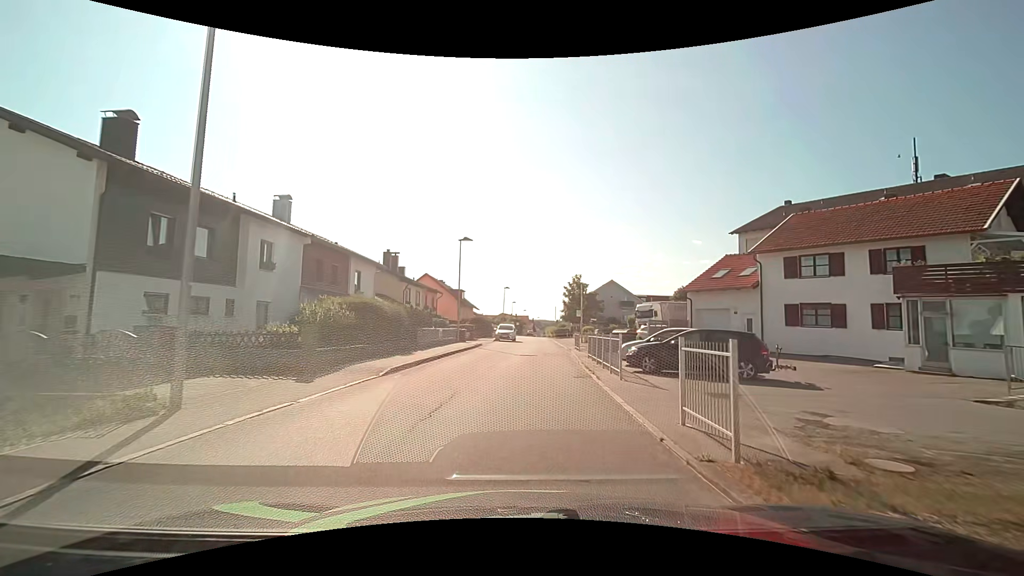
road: unclassified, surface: asphalt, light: Day
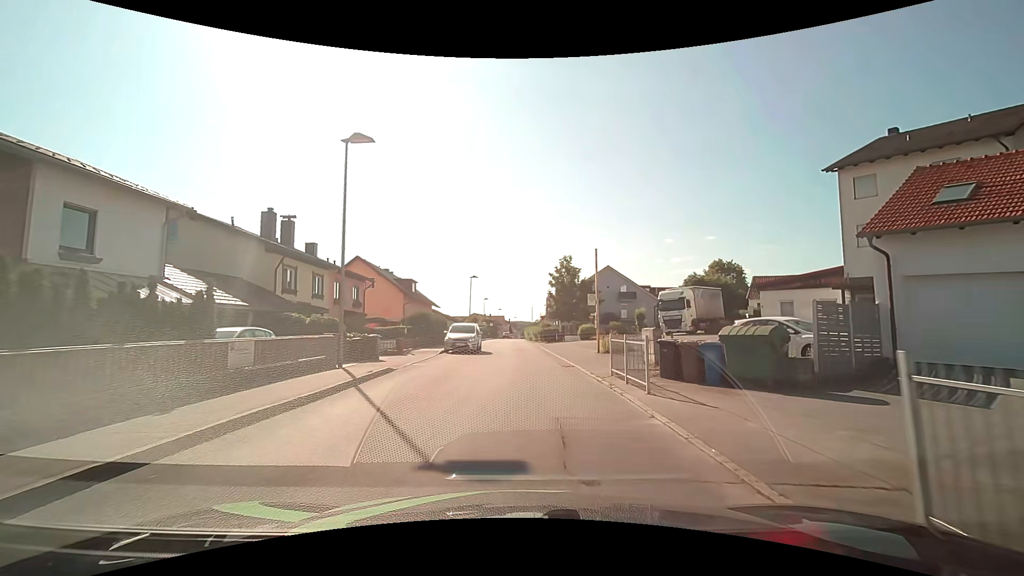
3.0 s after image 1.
(+0.7, +20.2) m; +3°
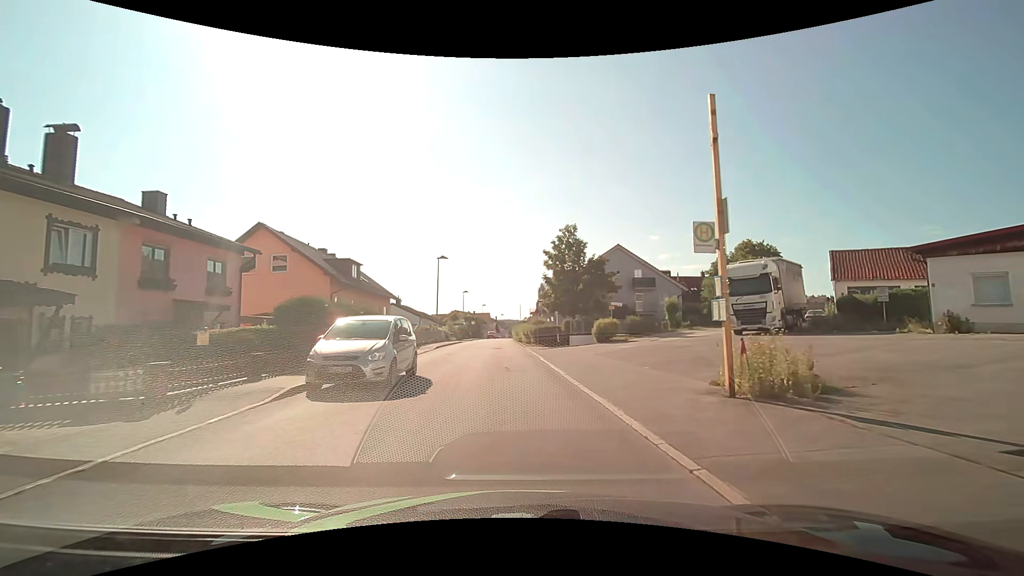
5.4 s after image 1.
(+0.4, +16.4) m; +2°
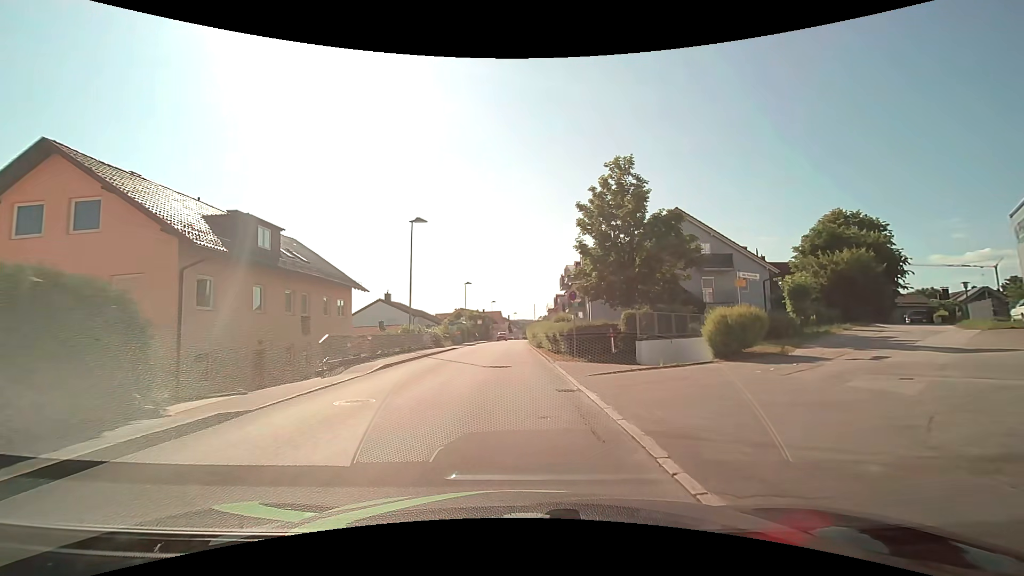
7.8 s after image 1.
(-0.3, +16.6) m; -2°
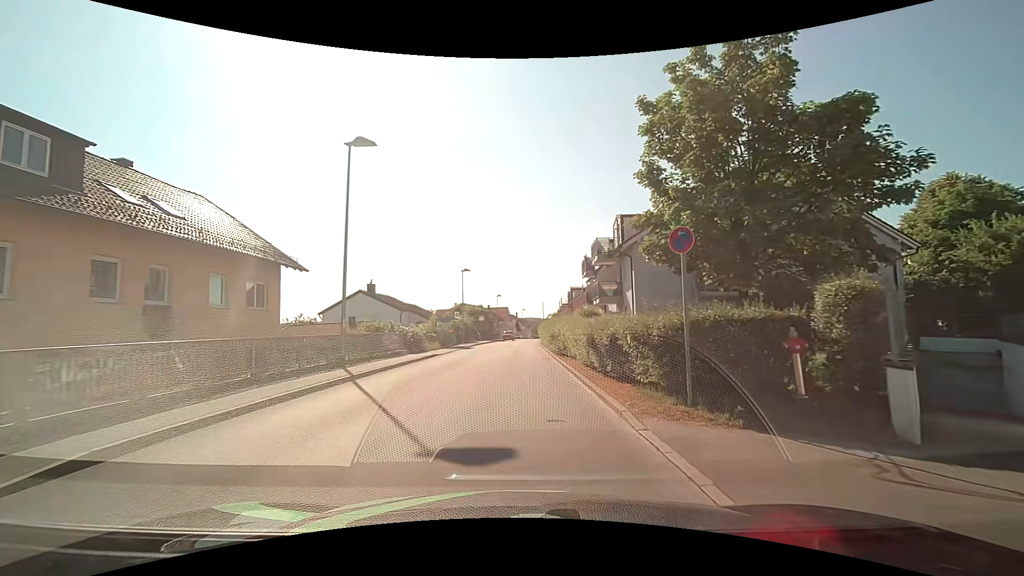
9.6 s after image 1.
(-0.1, +12.6) m; -1°
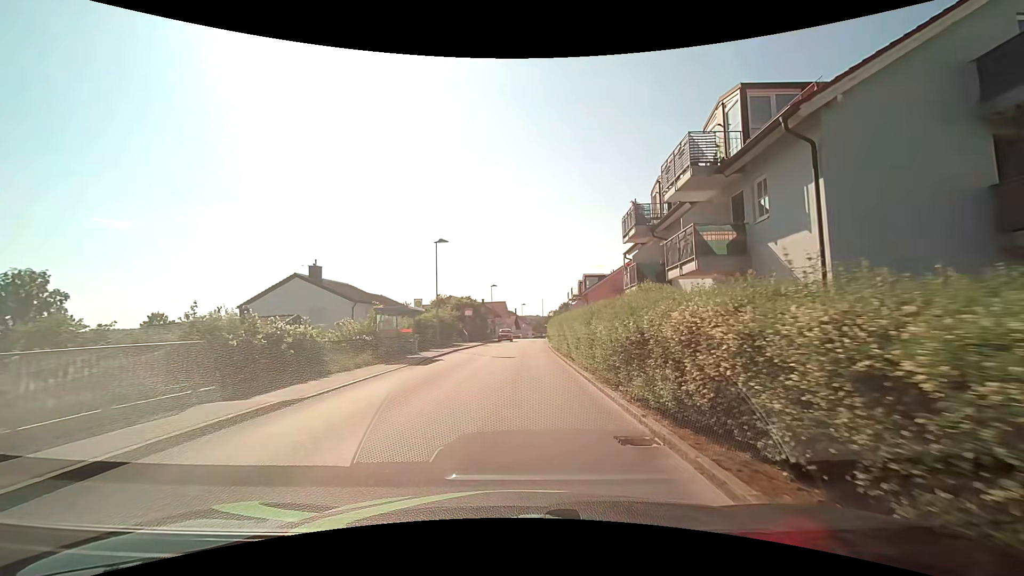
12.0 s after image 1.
(0.0, +17.1) m; 0°
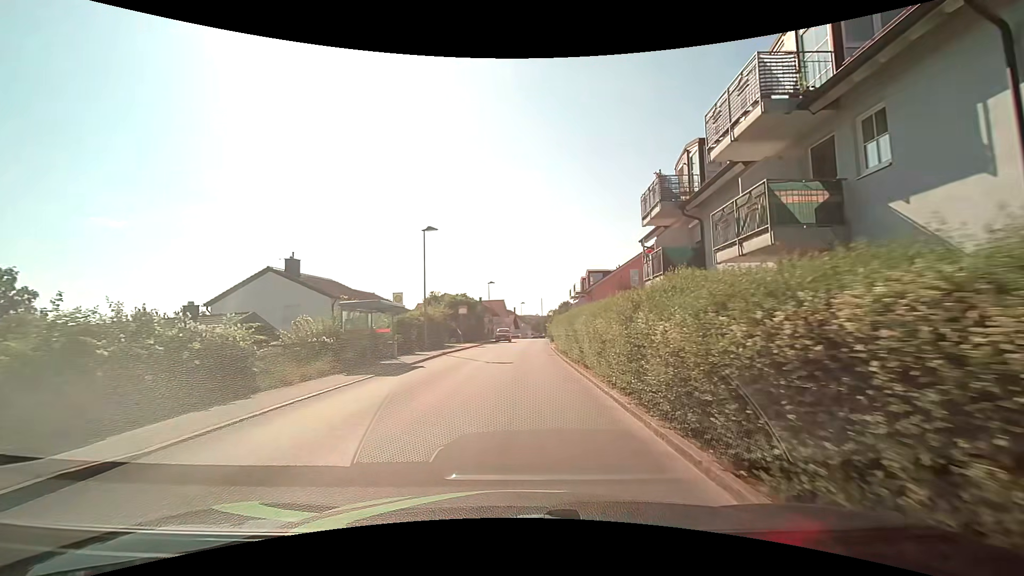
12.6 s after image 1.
(+0.1, +4.4) m; +2°
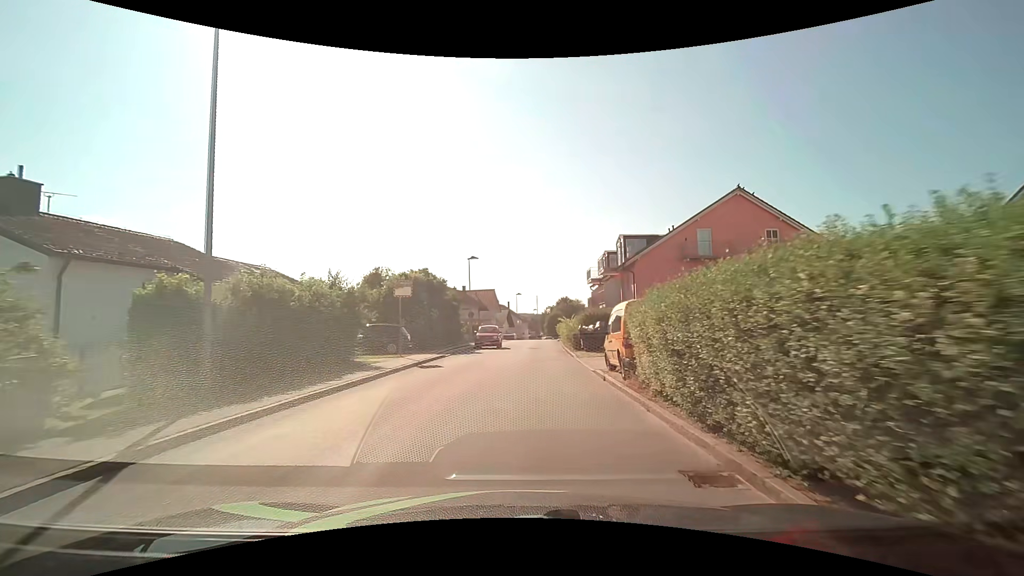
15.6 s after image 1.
(-0.4, +22.3) m; -1°
(0, +10) (+1, +20) (+1, +30) (+2, +40) (+3, +50) (+3, +60) (+4, +70) (+6, +80) (+7, +90) (+8, +100) m
